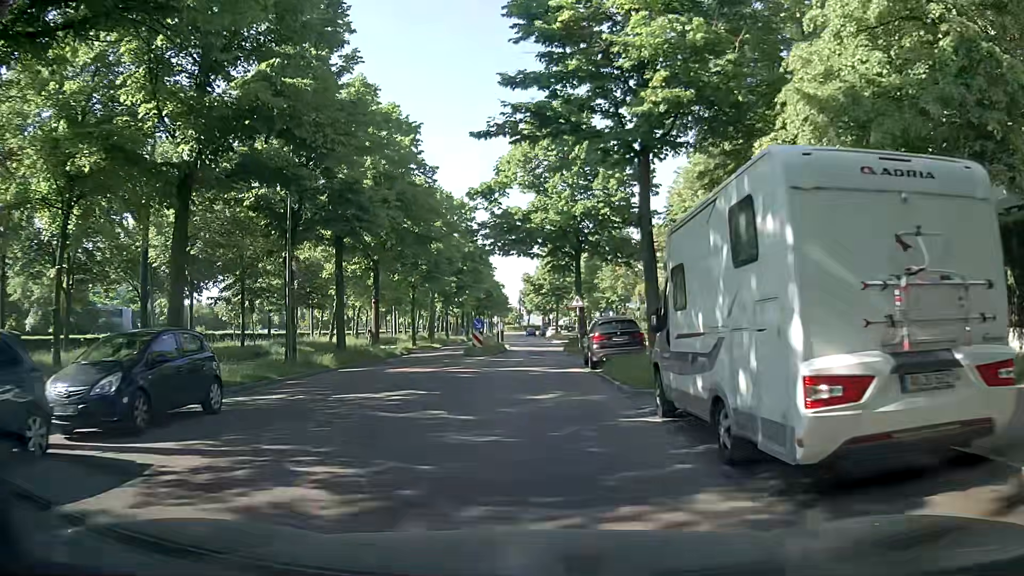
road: residential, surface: asphalt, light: Day
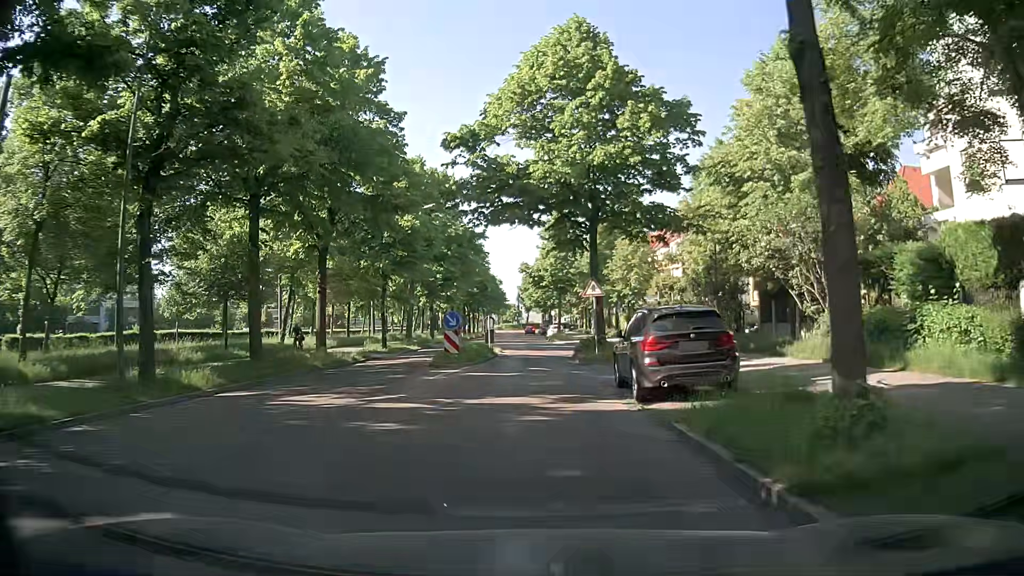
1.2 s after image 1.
(-0.3, +10.1) m; -2°
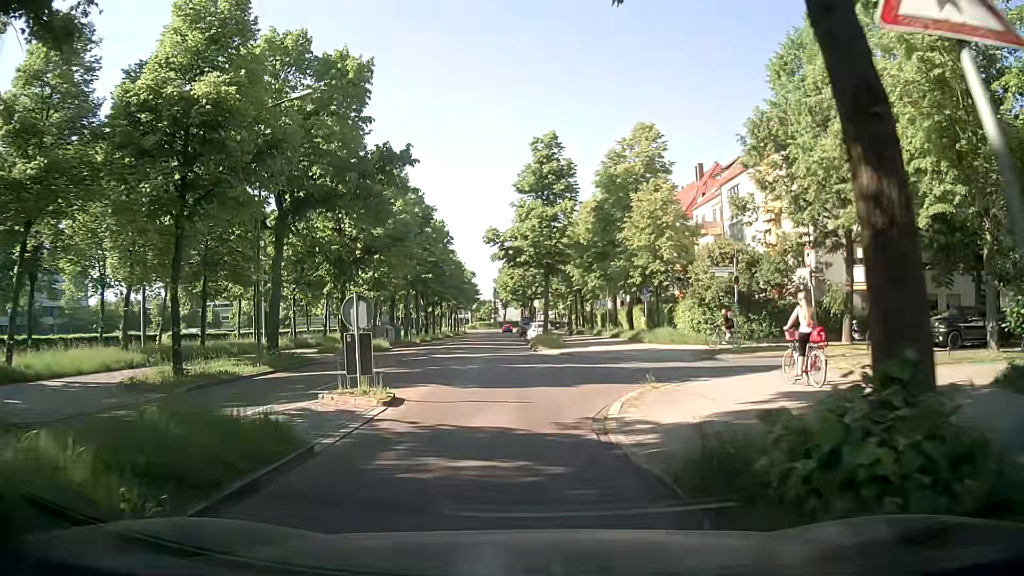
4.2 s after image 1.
(+0.3, +23.2) m; +3°
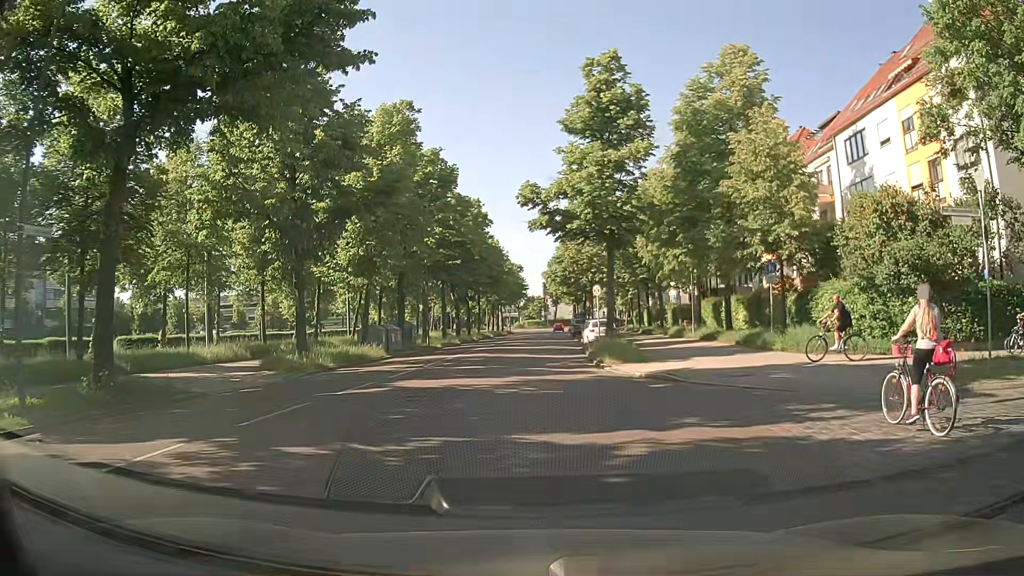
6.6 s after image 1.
(-0.5, +13.6) m; -6°
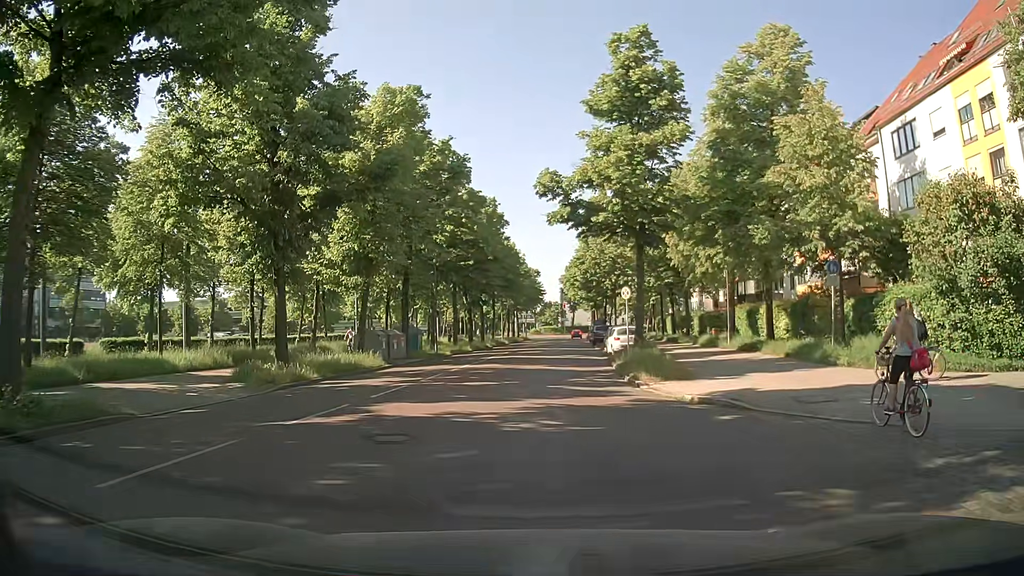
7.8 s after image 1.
(0.0, +3.8) m; +1°
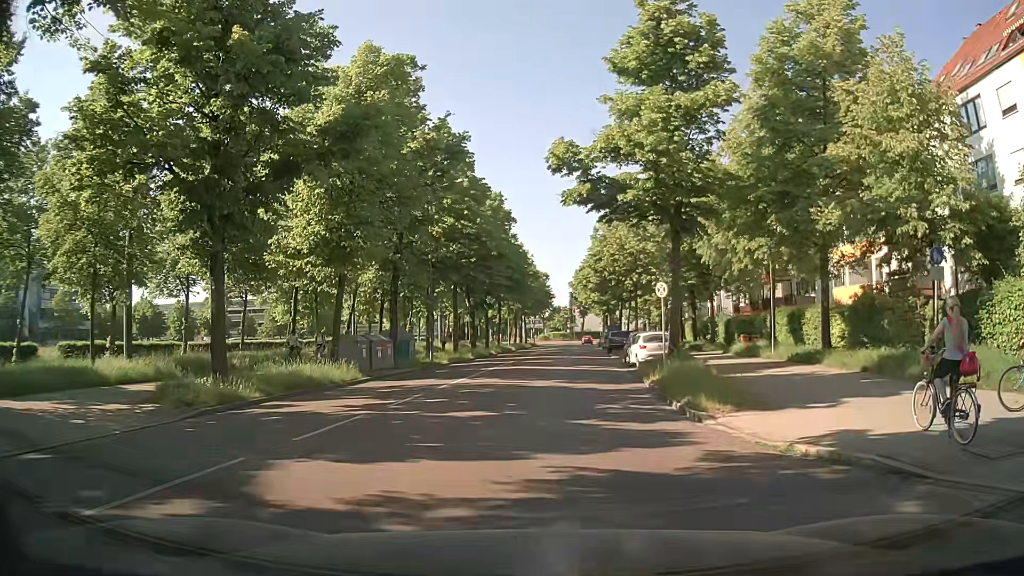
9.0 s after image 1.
(-0.2, +5.6) m; -1°
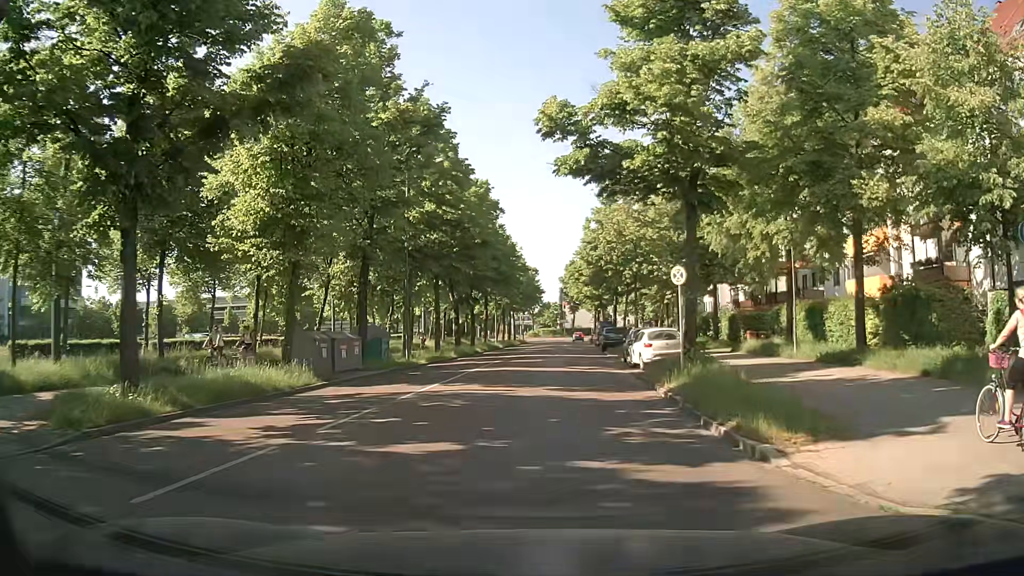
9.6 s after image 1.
(0.0, +3.9) m; +1°
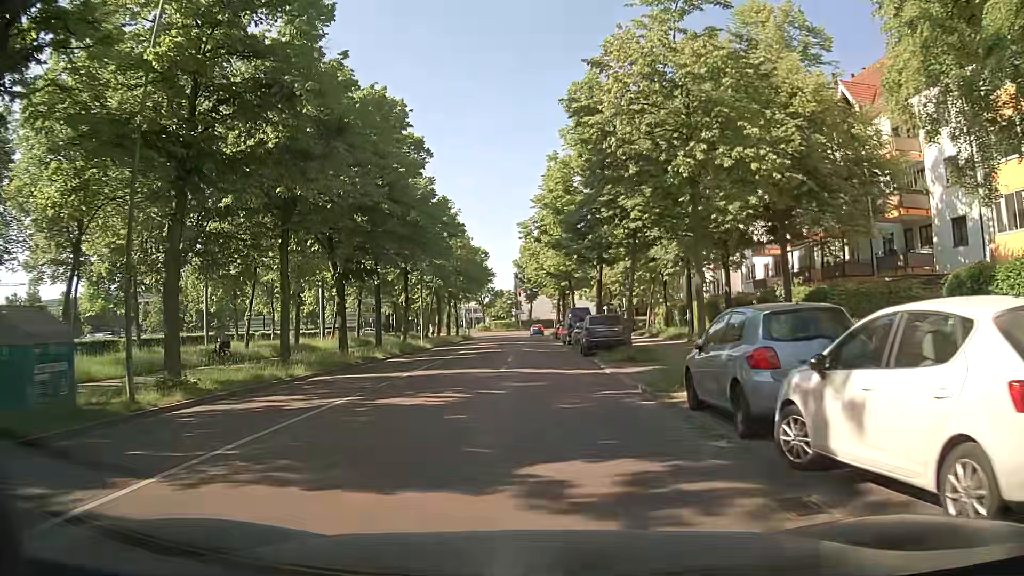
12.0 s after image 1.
(+0.7, +20.5) m; +5°
